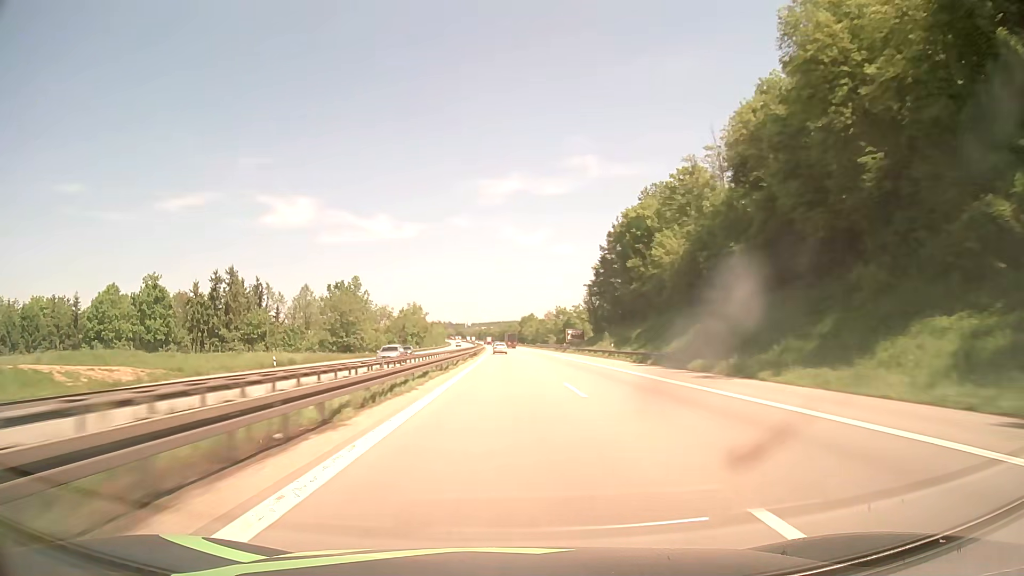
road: motorway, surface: asphalt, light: Day
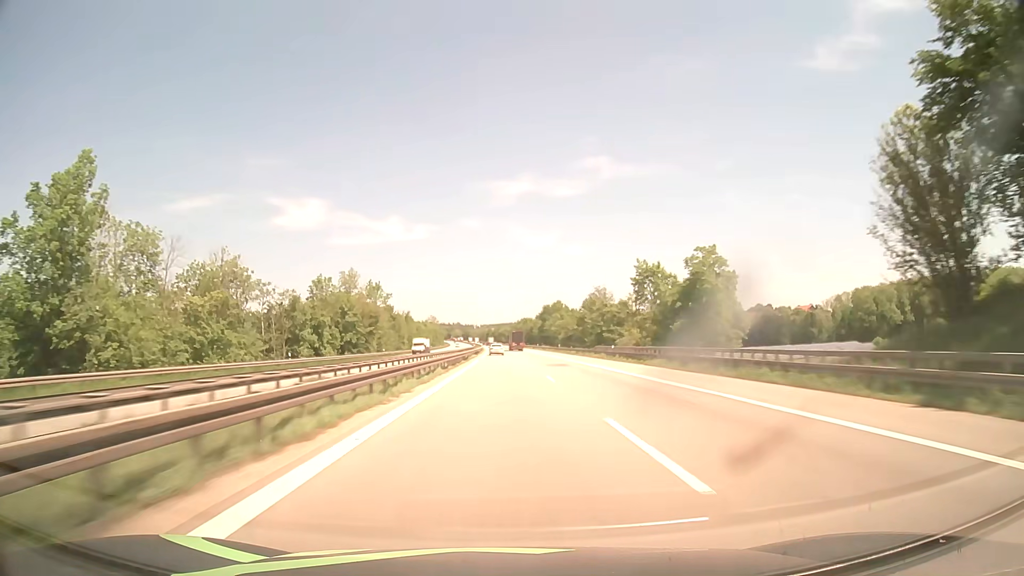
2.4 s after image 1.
(-0.7, +101.4) m; -1°
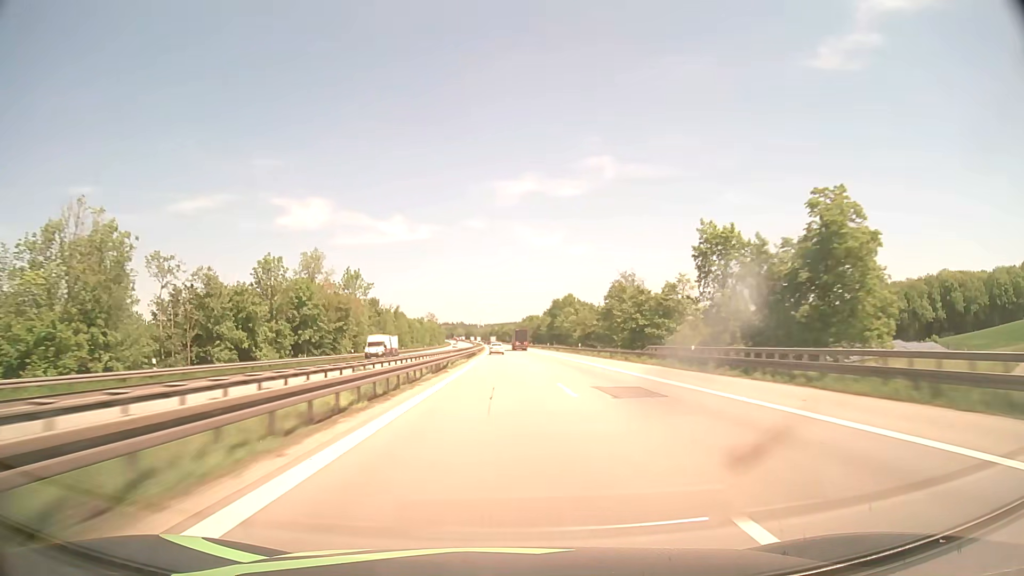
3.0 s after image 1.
(-0.1, +25.3) m; 0°
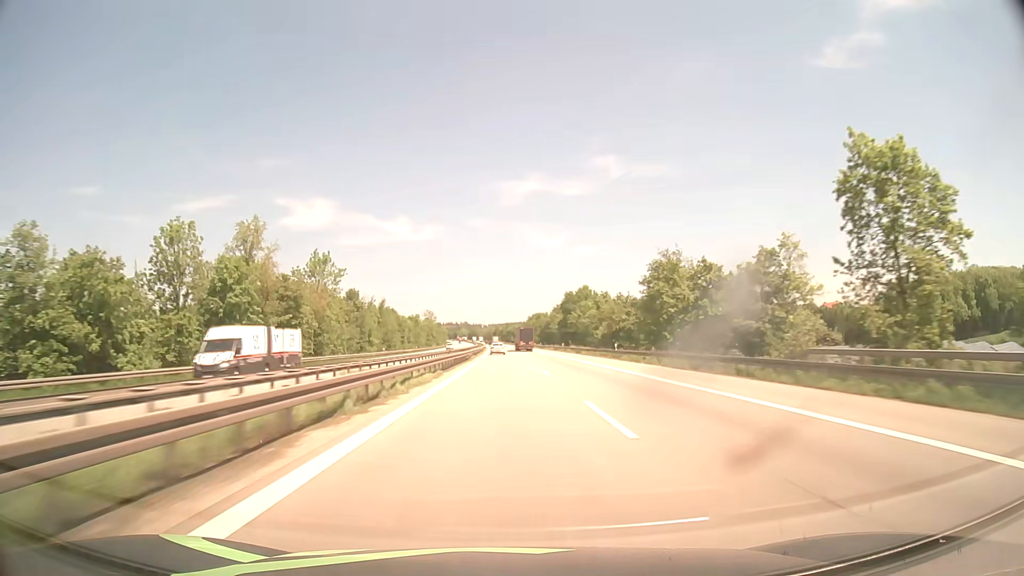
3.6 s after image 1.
(-0.1, +25.3) m; 0°
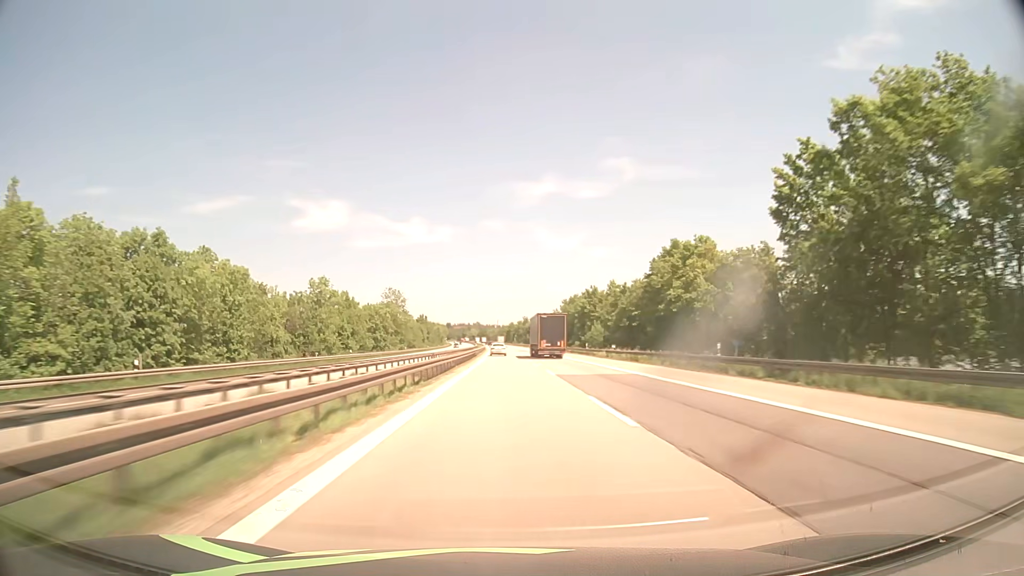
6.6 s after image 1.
(-1.6, +125.2) m; -1°
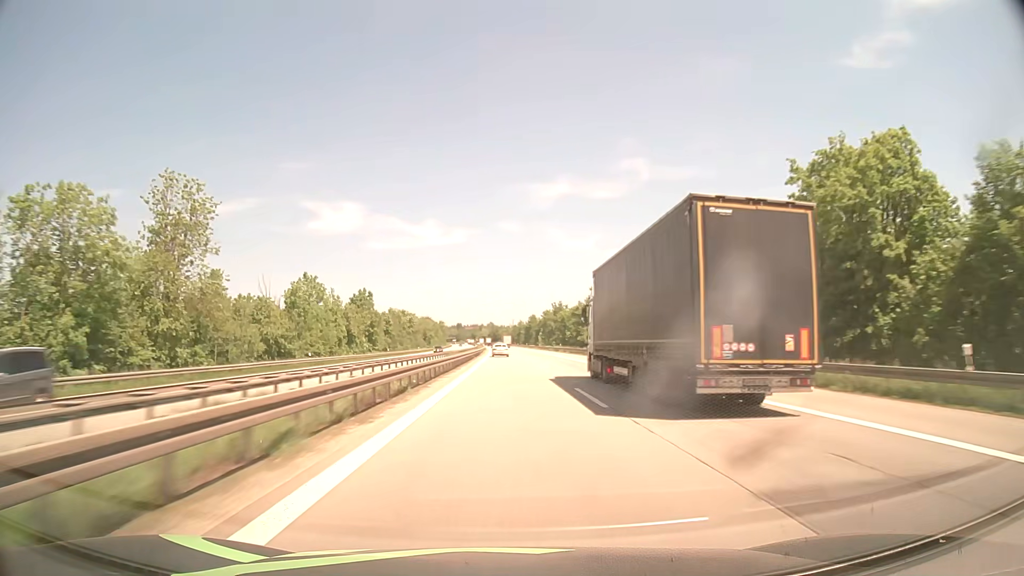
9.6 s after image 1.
(-1.3, +123.1) m; -1°
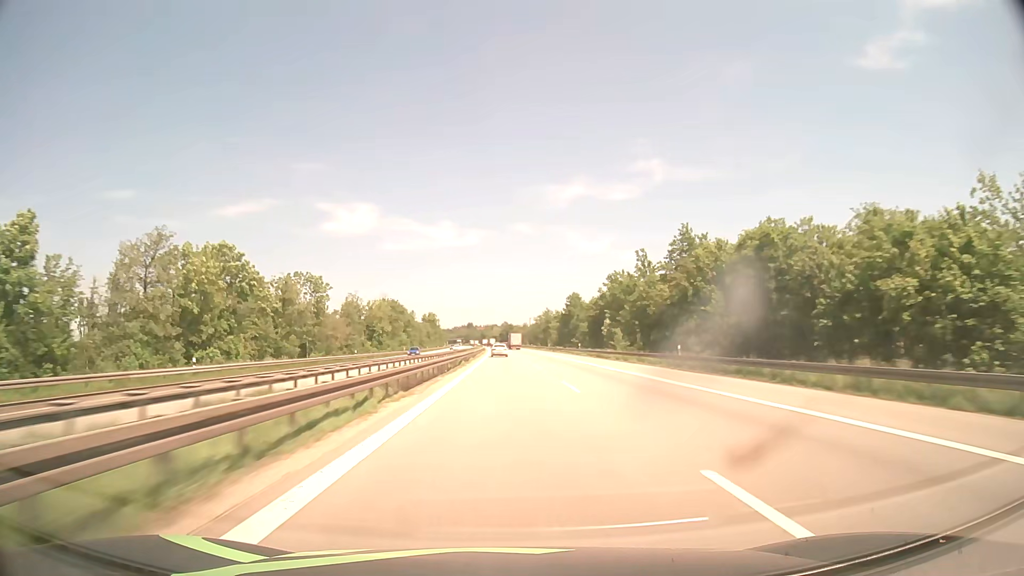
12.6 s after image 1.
(-1.2, +122.1) m; -1°
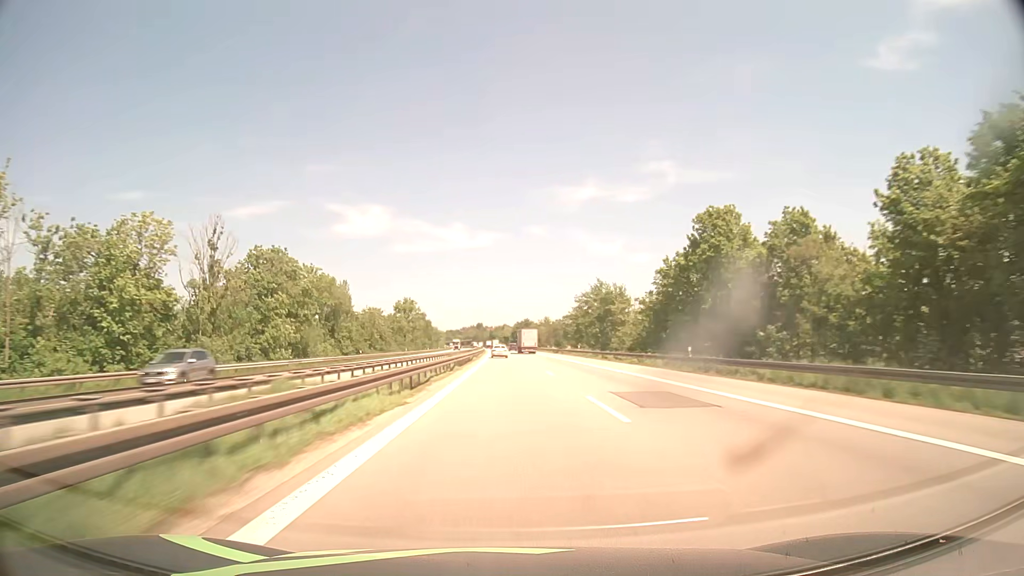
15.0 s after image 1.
(-1.0, +97.5) m; -1°
